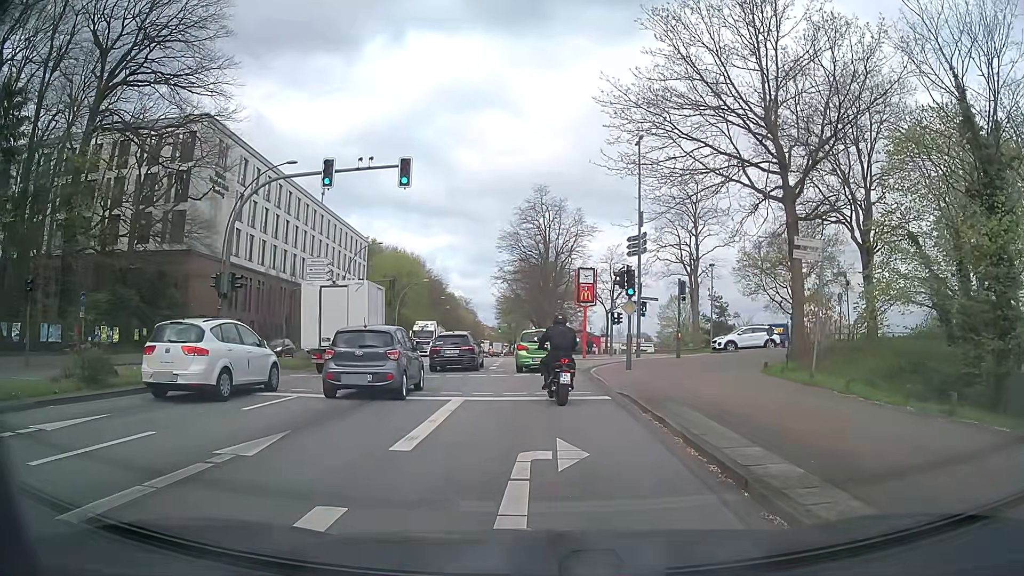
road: primary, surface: asphalt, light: Day
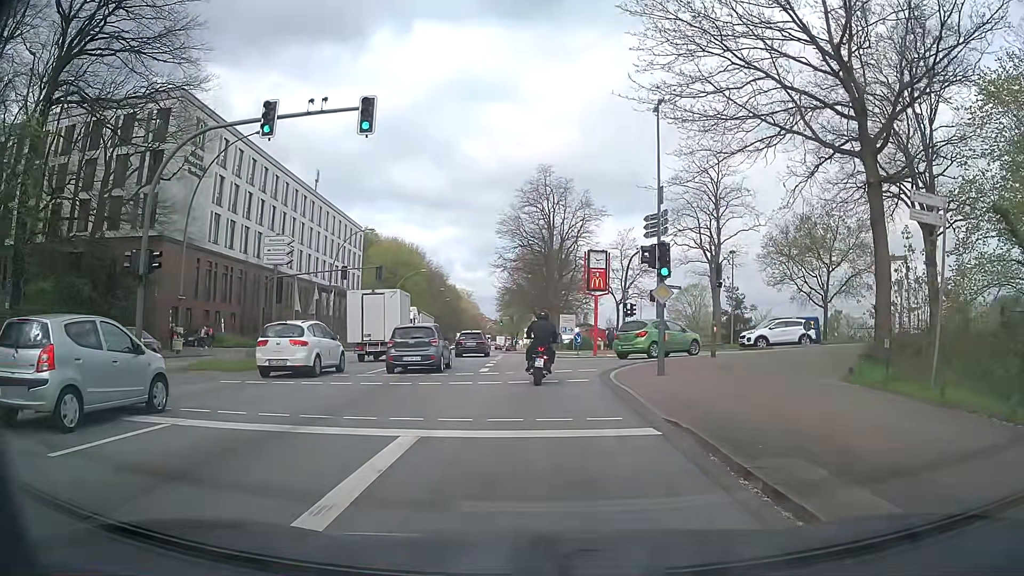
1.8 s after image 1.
(+0.1, +5.6) m; 0°
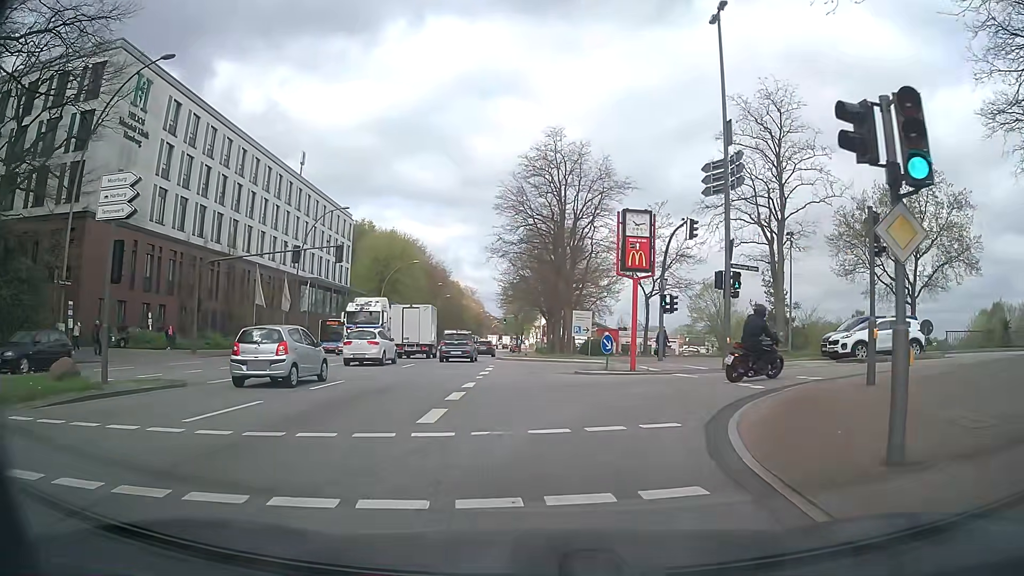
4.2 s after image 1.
(+0.1, +11.6) m; 0°
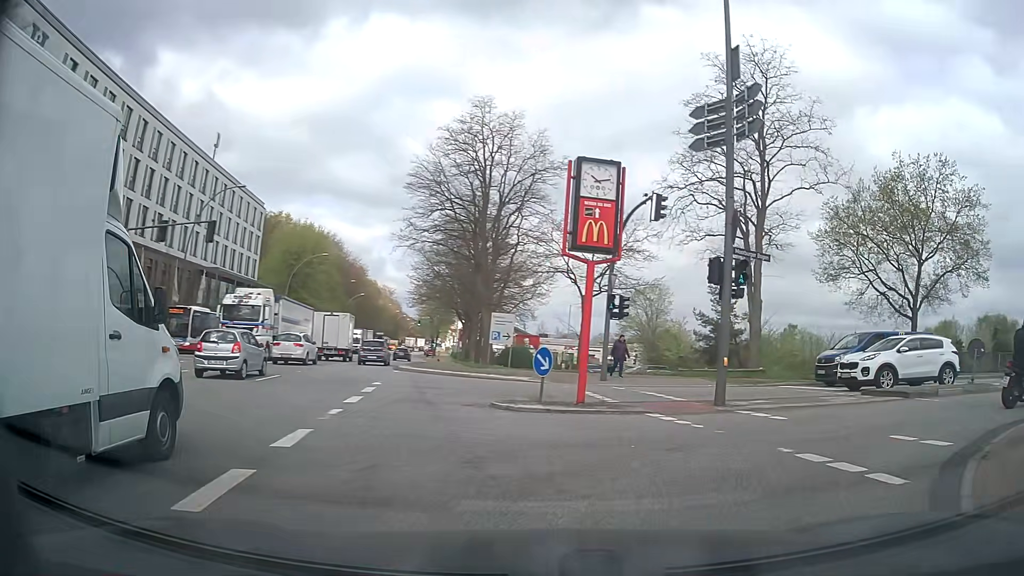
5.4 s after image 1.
(+0.1, +7.8) m; +5°
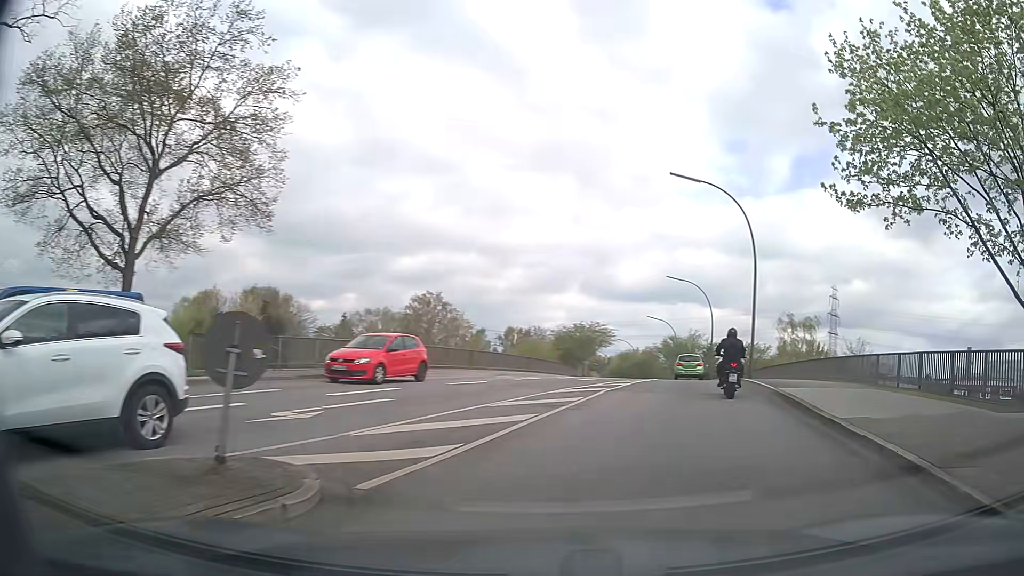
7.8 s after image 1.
(+7.1, +11.9) m; +65°
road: secondary
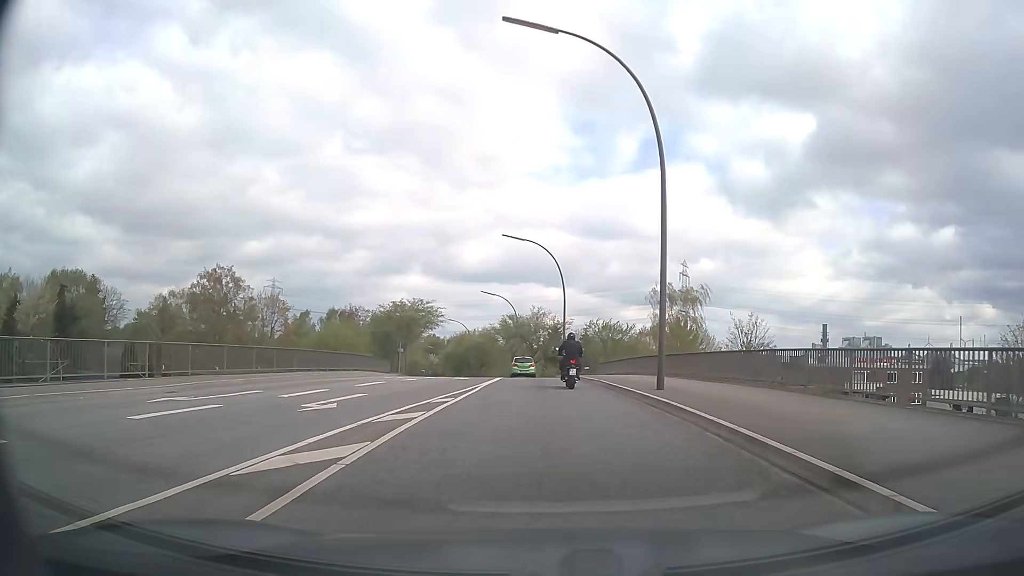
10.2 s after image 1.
(+3.0, +15.9) m; +14°
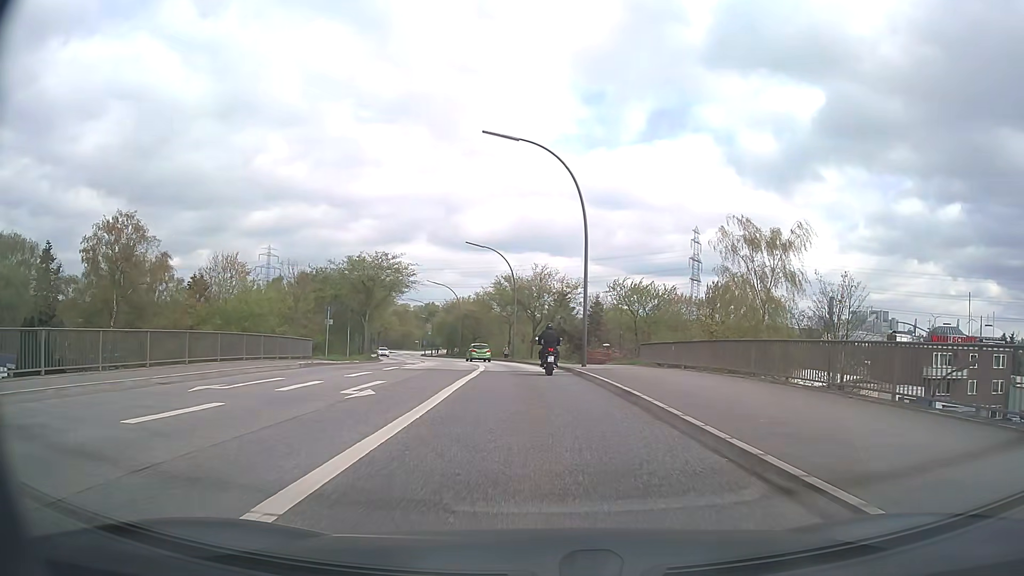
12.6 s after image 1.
(0.0, +19.6) m; 0°
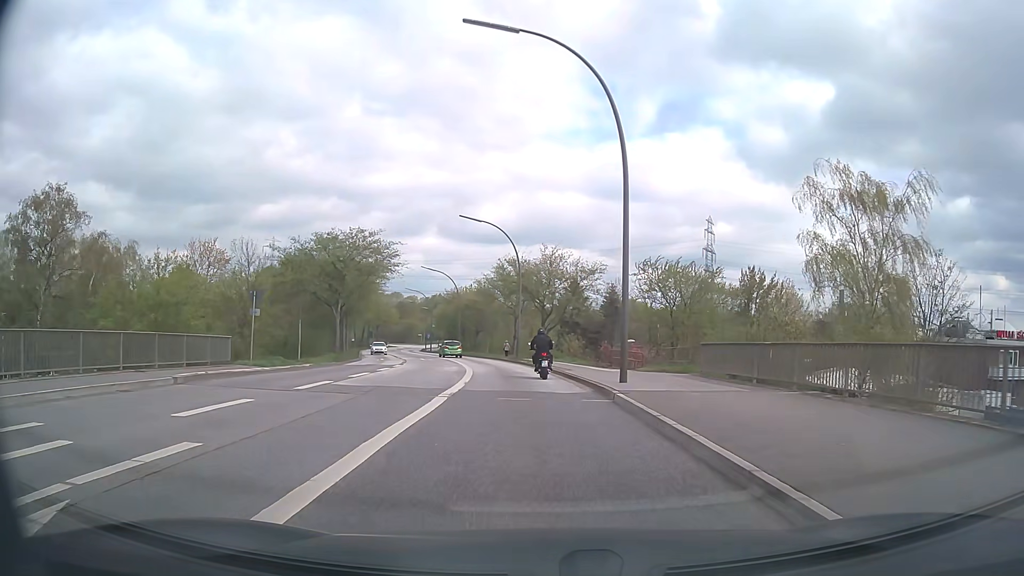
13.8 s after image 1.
(-0.1, +10.7) m; -1°
(0, +10) (0, +20) (-1, +30) (-3, +40) (-5, +50) (-7, +59) (-9, +69) (-12, +79) (-15, +88) (-17, +98) m
